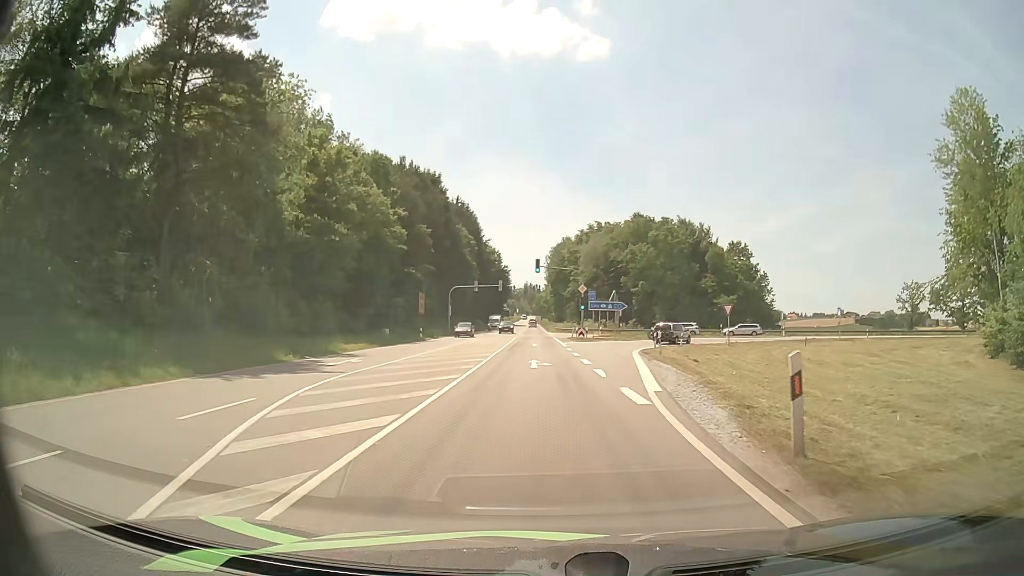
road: primary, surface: asphalt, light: Day
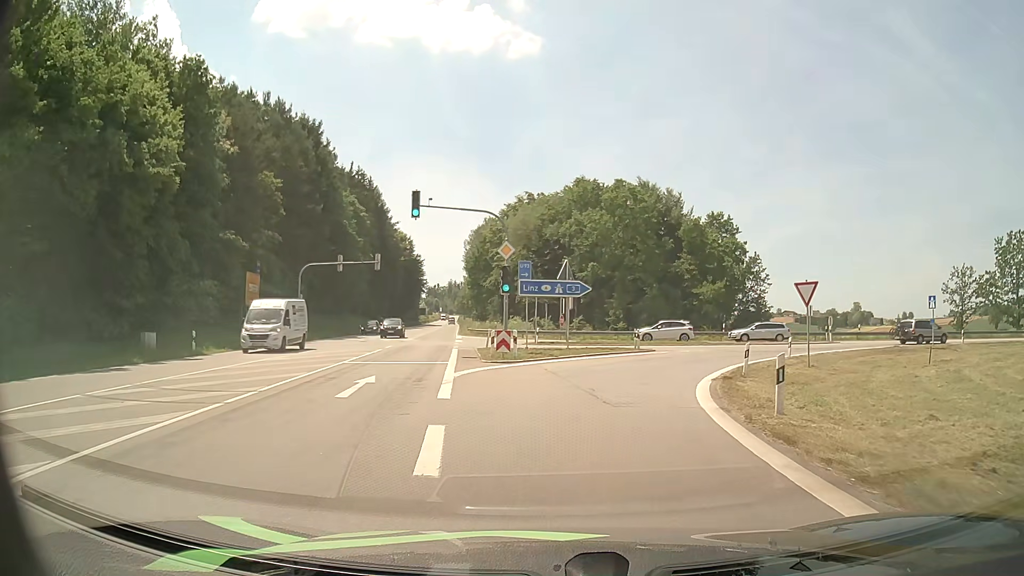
(+1.5, +29.0) m; +6°
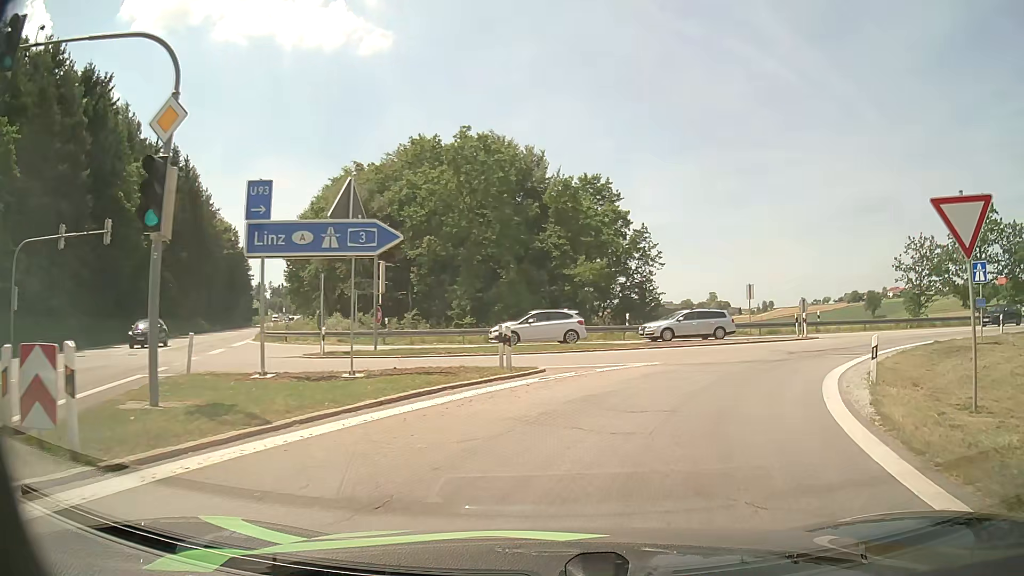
(+1.4, +18.1) m; +13°
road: motorway_link
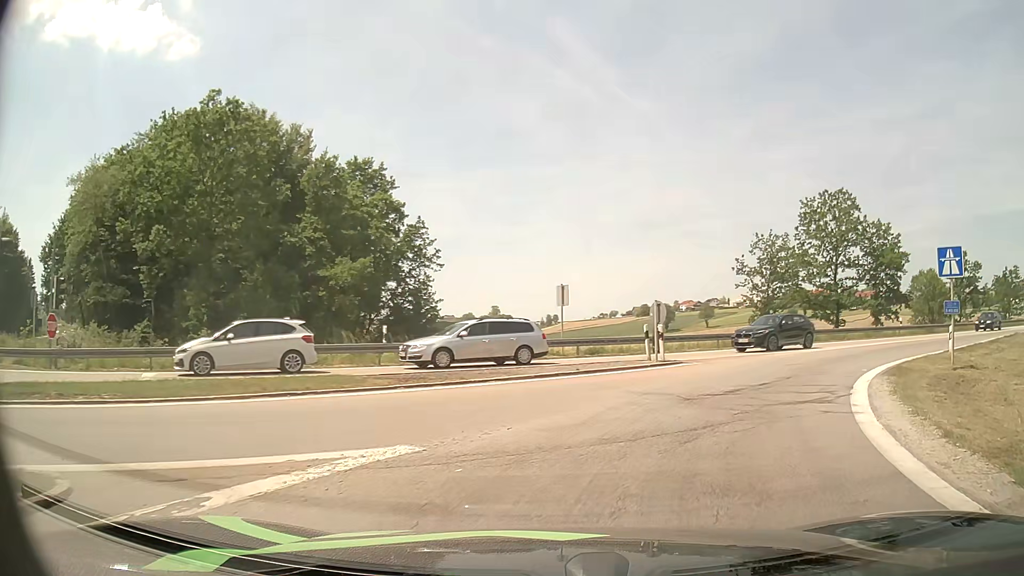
(+1.5, +11.1) m; +18°
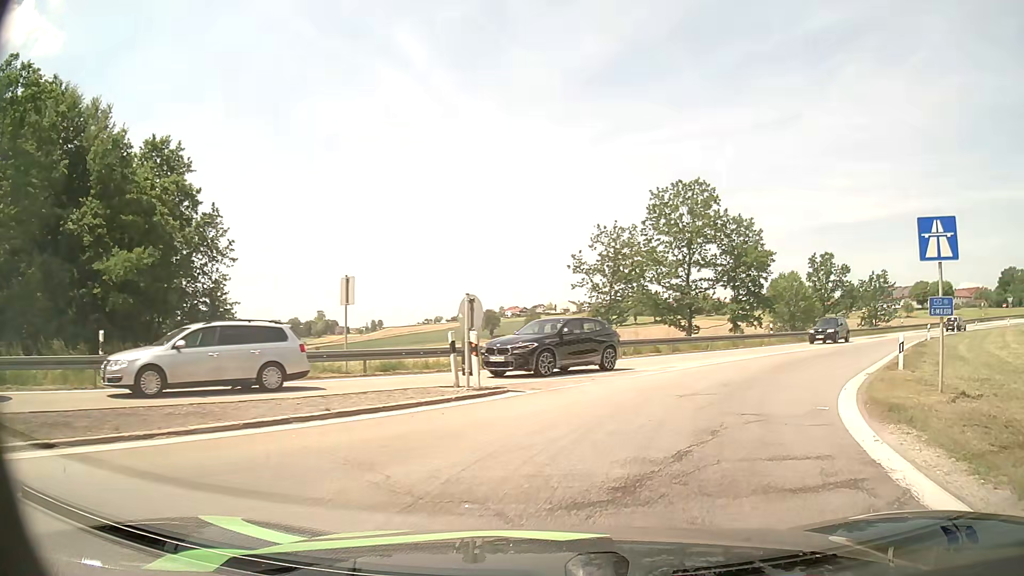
(+0.9, +7.3) m; +15°
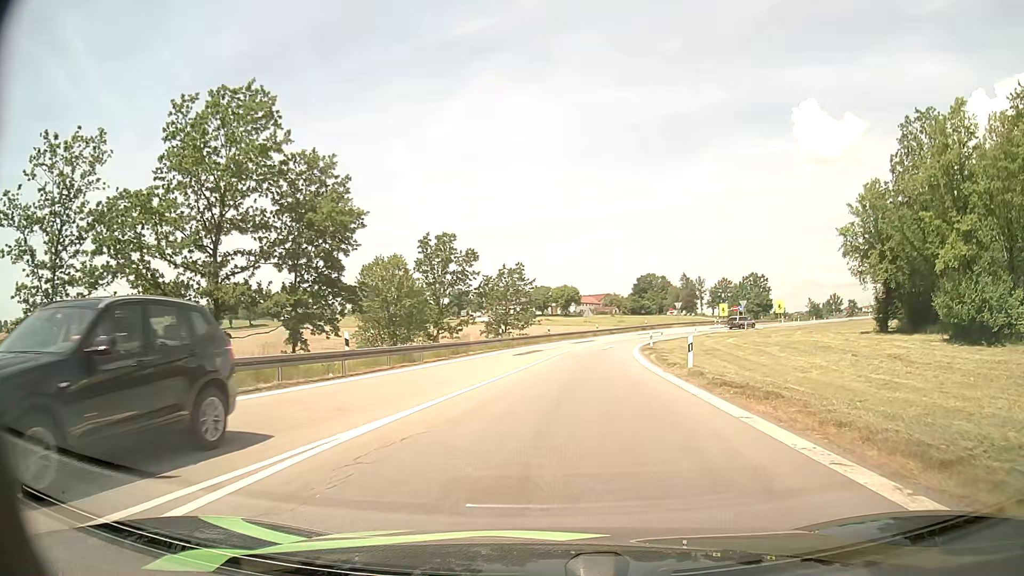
(+6.6, +20.4) m; +34°
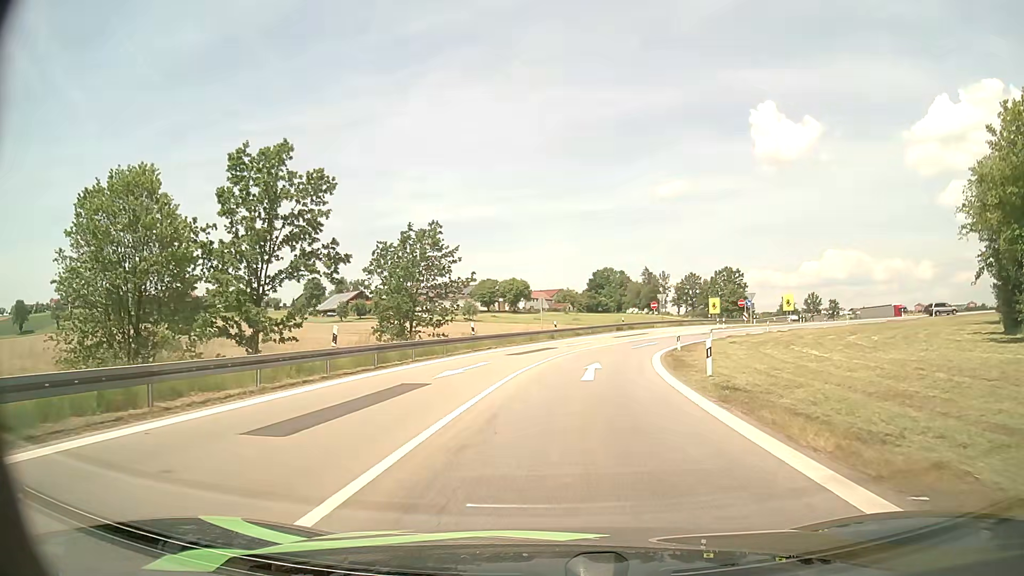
(+1.1, +26.5) m; +4°
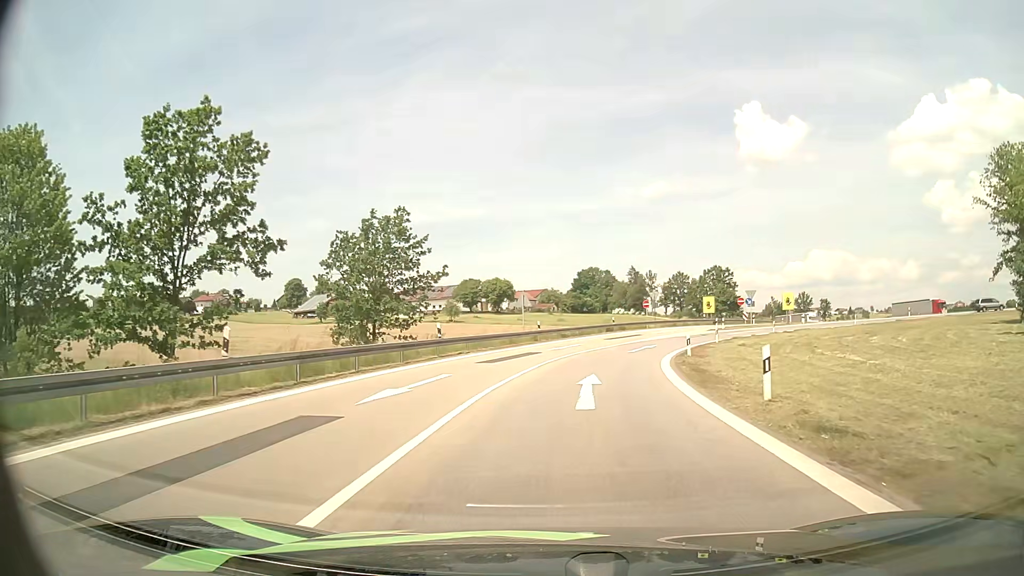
(+0.1, +5.8) m; +1°
(0, +10) (+1, +20) (+3, +30) (+6, +39) (+10, +48) (+16, +56) (+24, +62) (+33, +67) (+43, +69) (+53, +69) m
